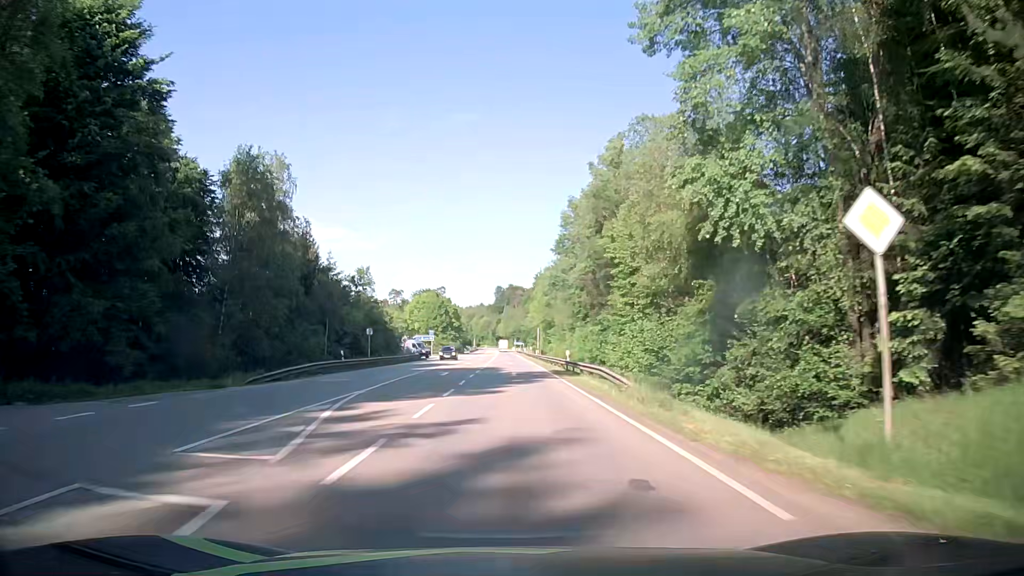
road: secondary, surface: asphalt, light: Day
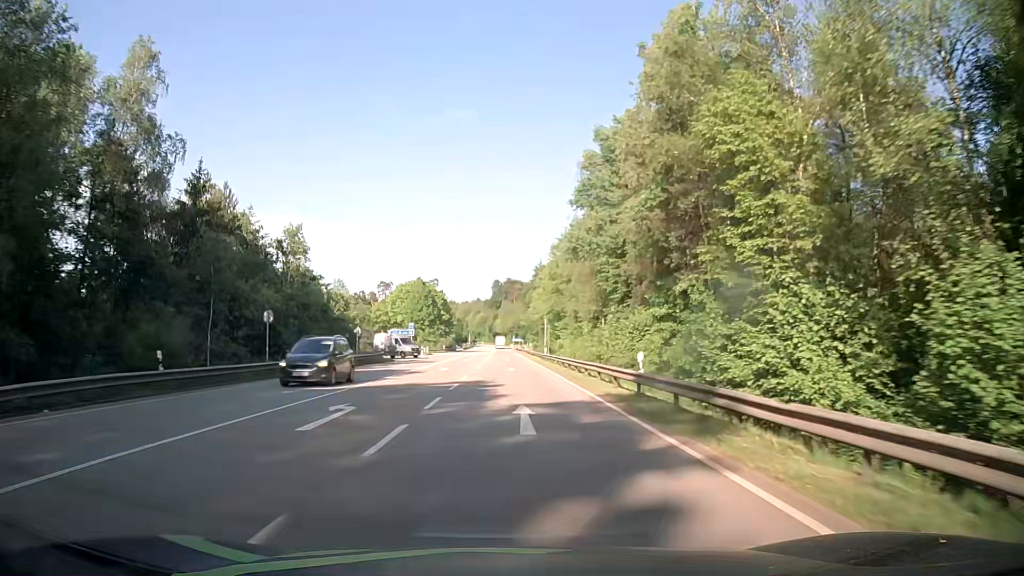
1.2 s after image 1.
(0.0, +22.6) m; 0°
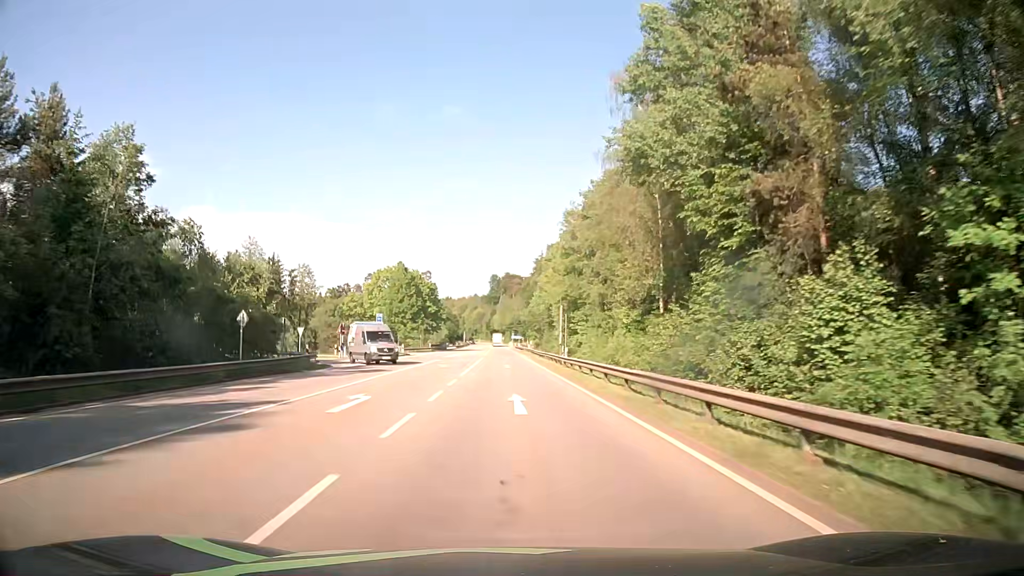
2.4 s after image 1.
(-0.1, +22.6) m; 0°
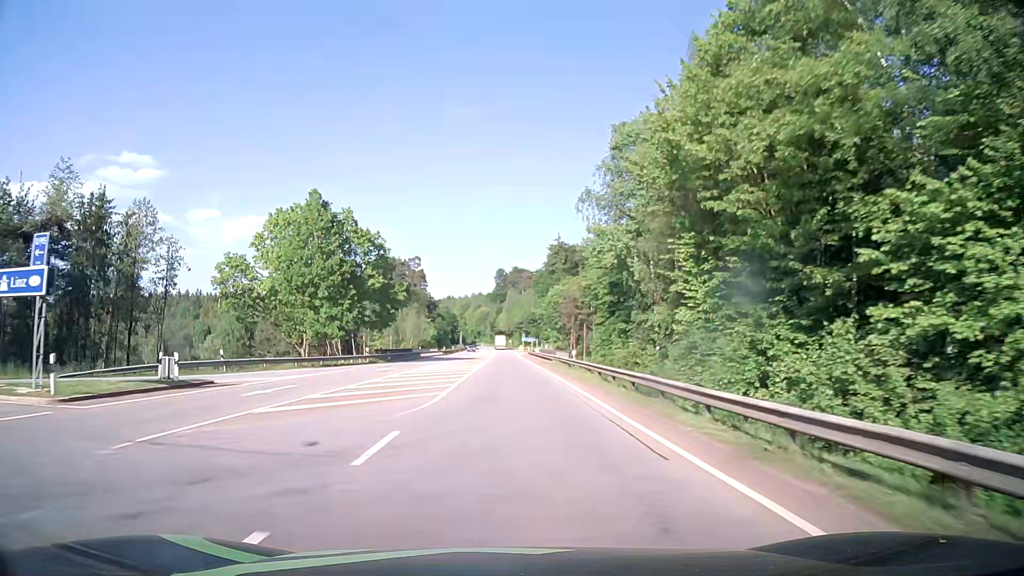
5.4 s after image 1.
(0.0, +55.2) m; 0°
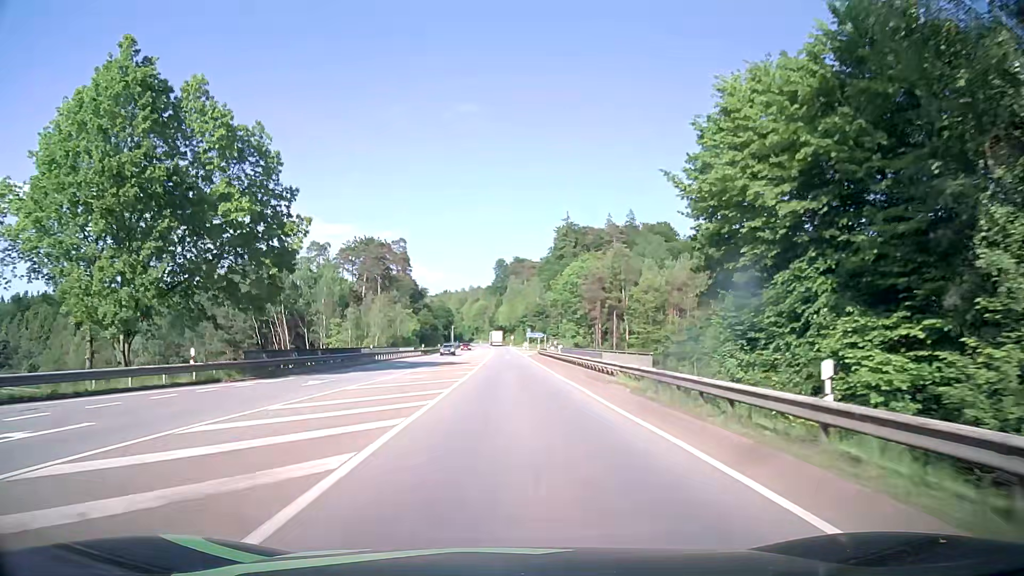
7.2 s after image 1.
(-0.3, +32.4) m; 0°
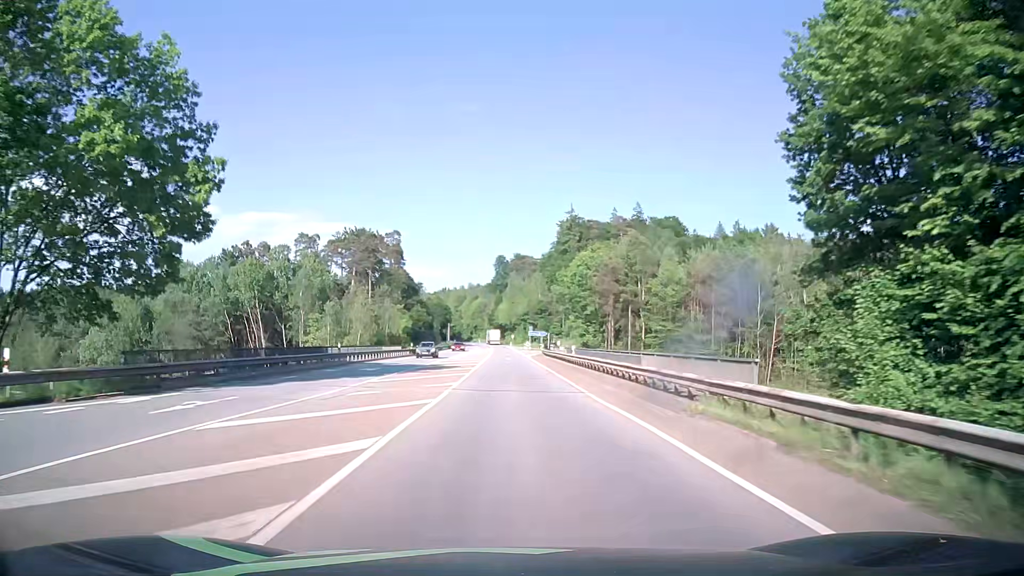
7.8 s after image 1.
(0.0, +10.8) m; 0°
(0, +10) (0, +20) (0, +30) (0, +40) (0, +50) (0, +60) (0, +70) (0, +80) (0, +90) (0, +100) m
